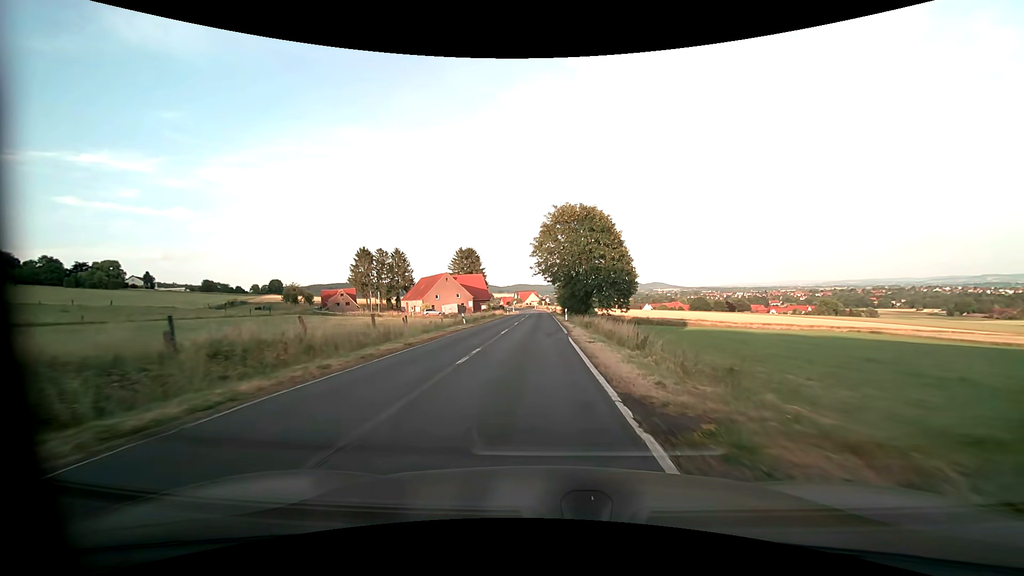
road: secondary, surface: asphalt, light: Day
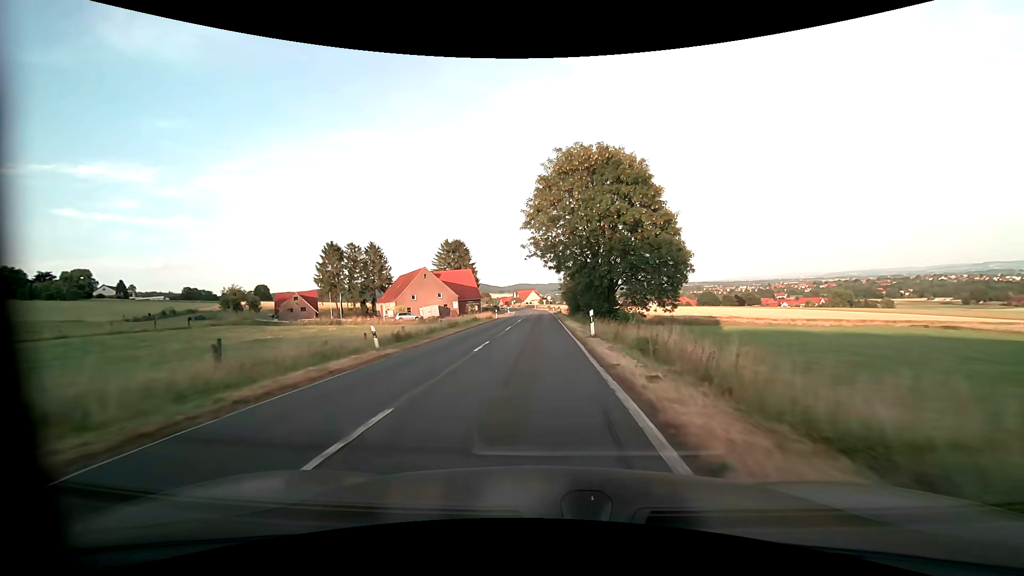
(0.0, +21.0) m; 0°
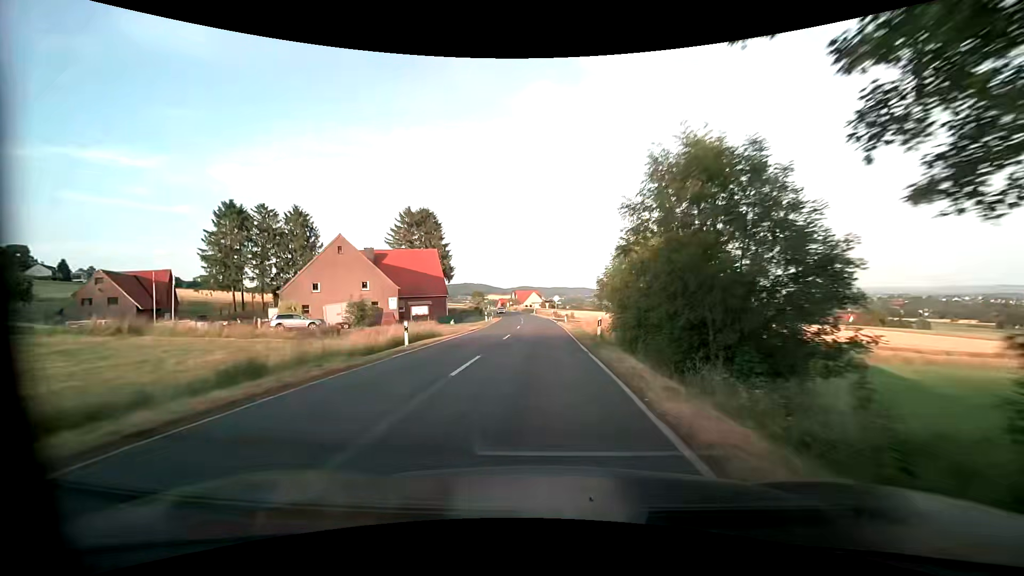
(-0.6, +40.8) m; -1°
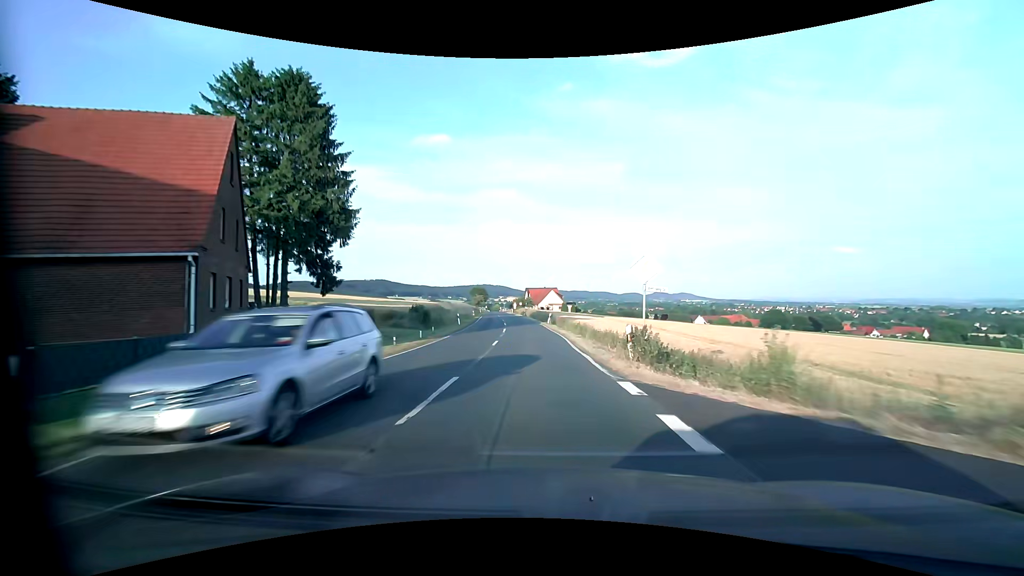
(-0.4, +52.1) m; -2°
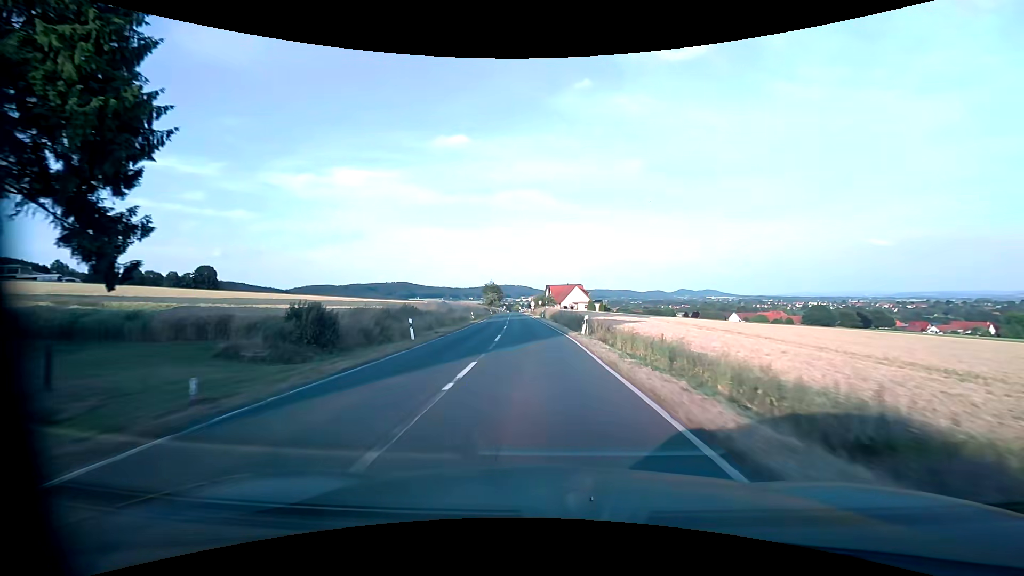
(-0.1, +21.7) m; -2°
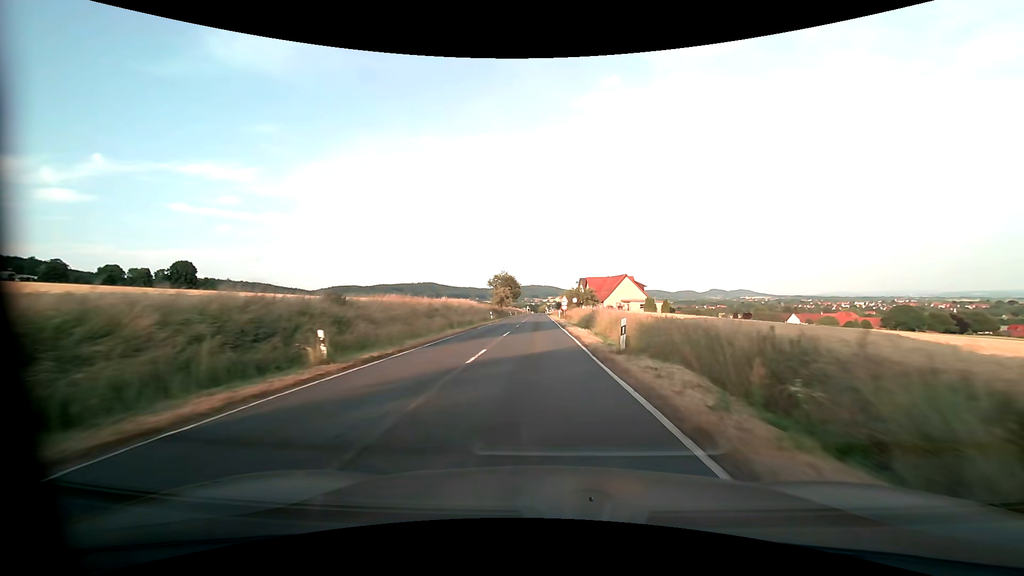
(-1.7, +44.5) m; -3°
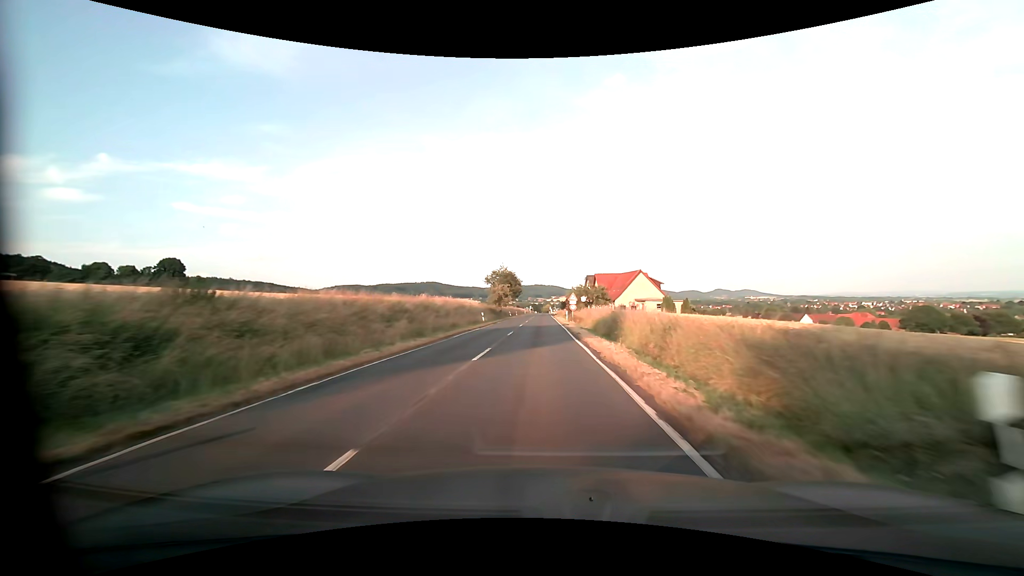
(0.0, +11.2) m; -1°
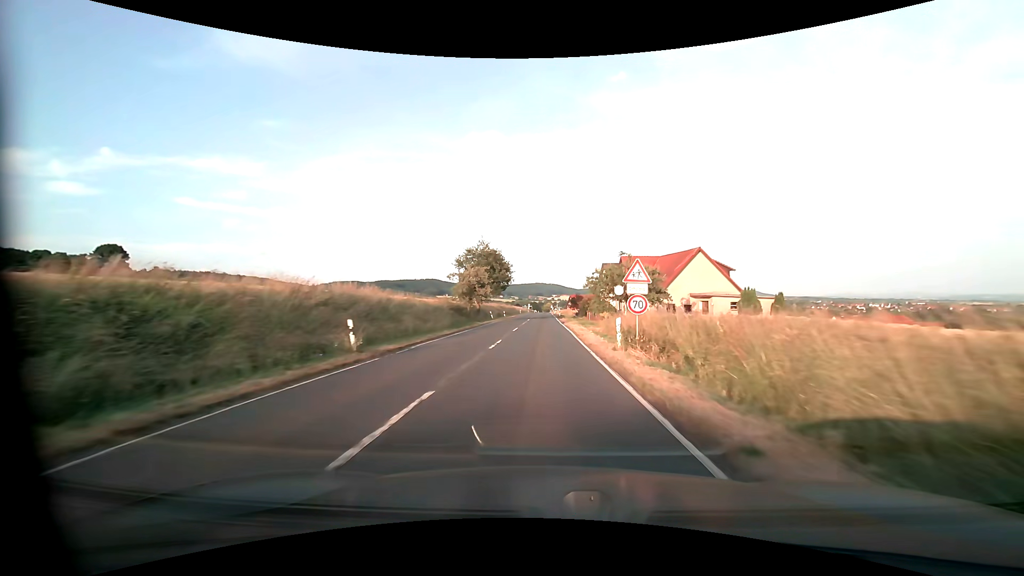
(0.0, +33.1) m; 0°
(0, +10) (0, +20) (0, +30) (0, +40) (0, +50) (0, +60) (0, +70) (0, +80) (0, +90) (0, +100) m
